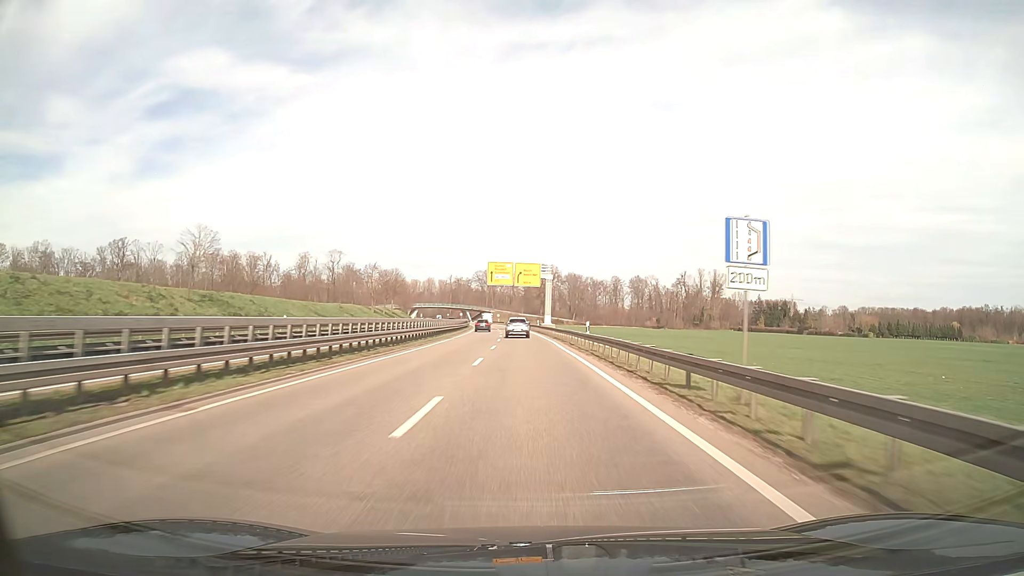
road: trunk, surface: asphalt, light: Day
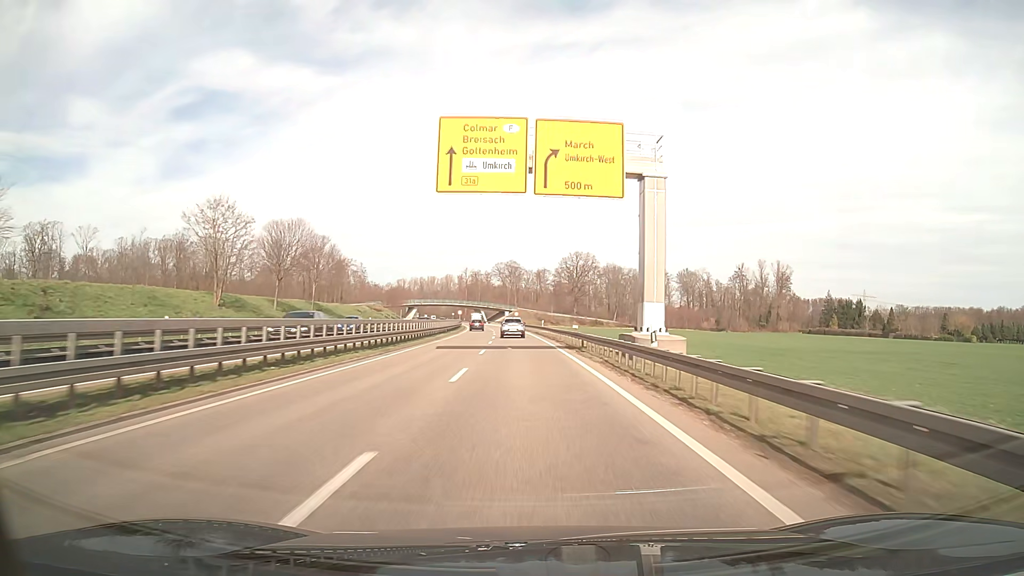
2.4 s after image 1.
(-1.2, +64.5) m; -2°
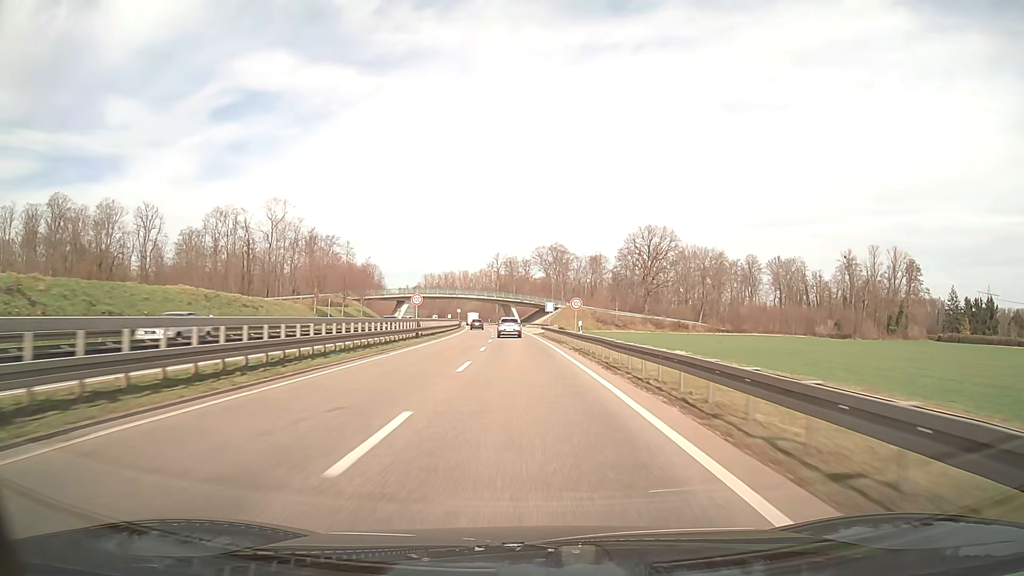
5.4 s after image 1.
(-2.7, +80.2) m; -4°
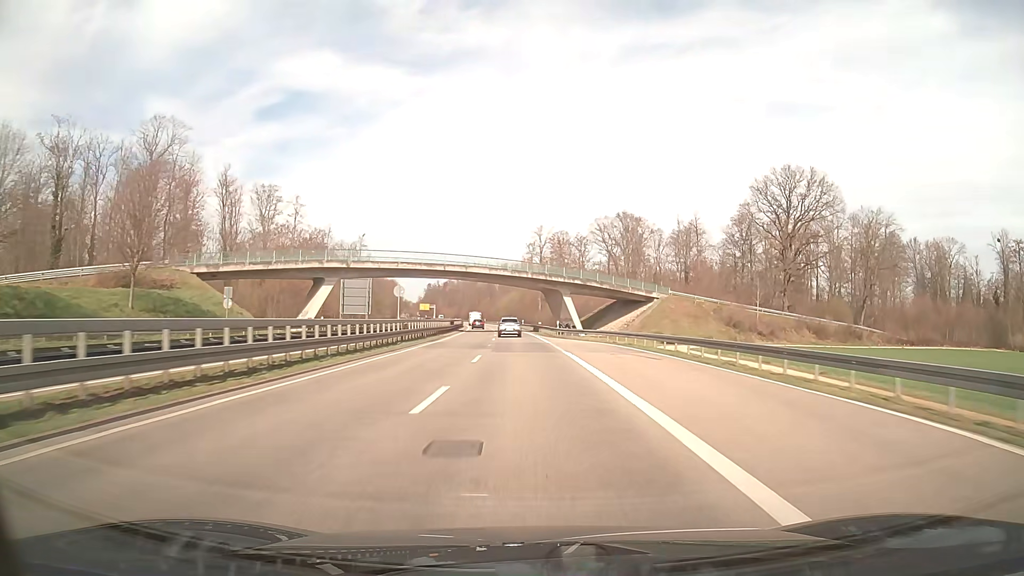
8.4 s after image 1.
(-2.7, +79.3) m; -4°
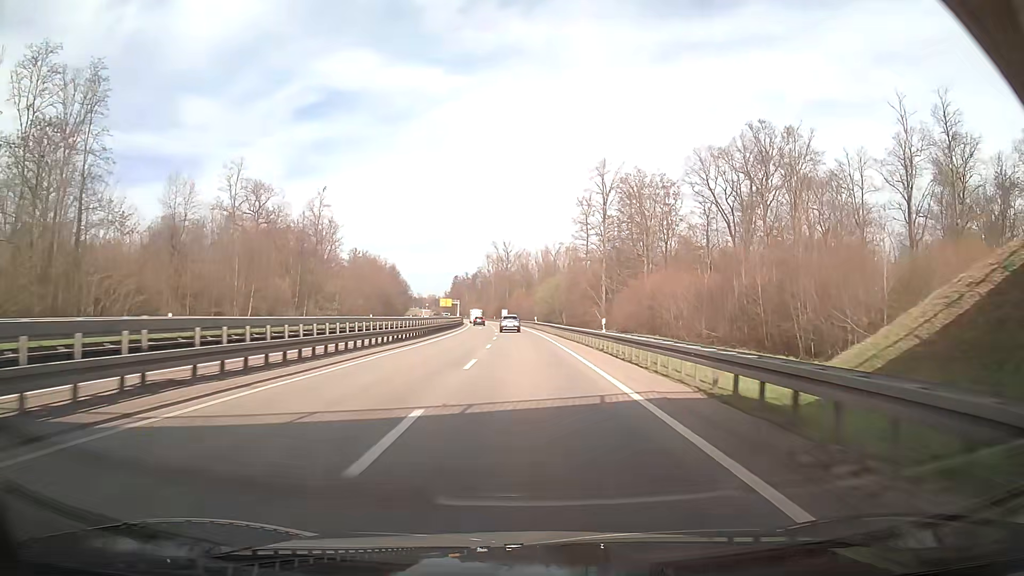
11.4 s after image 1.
(-2.4, +75.1) m; -4°
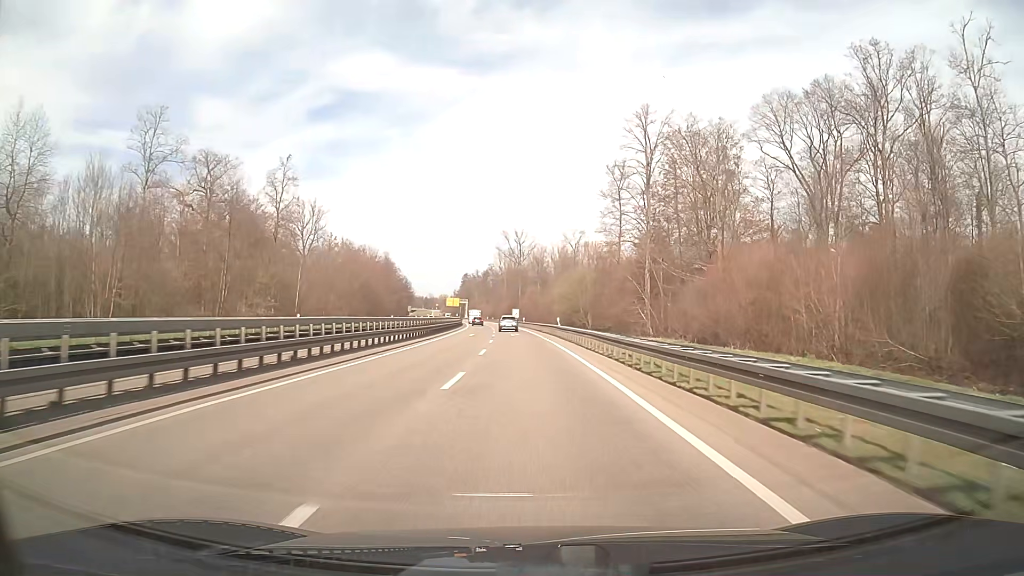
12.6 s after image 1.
(-0.3, +28.6) m; -1°
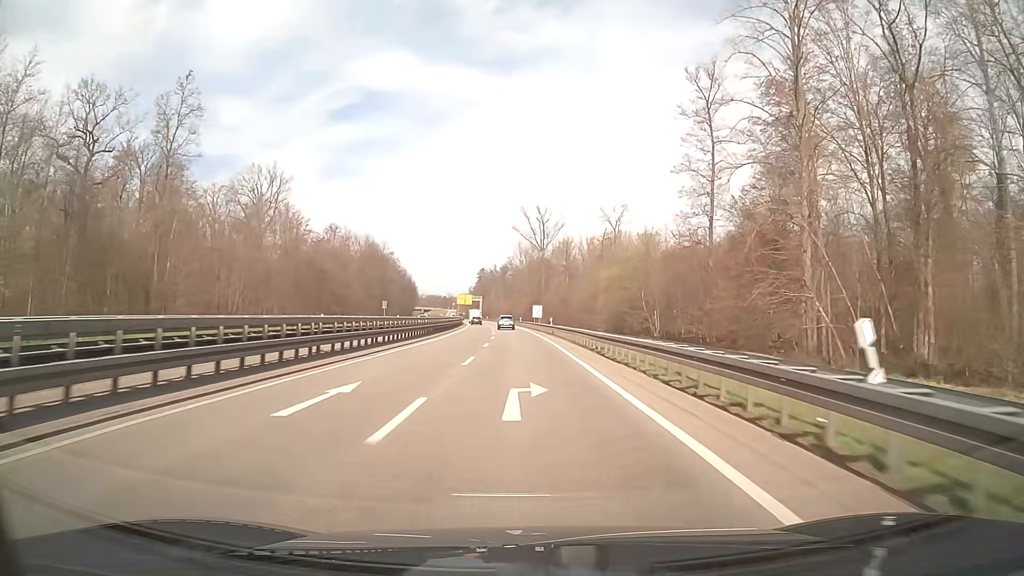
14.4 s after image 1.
(-0.7, +41.3) m; -2°
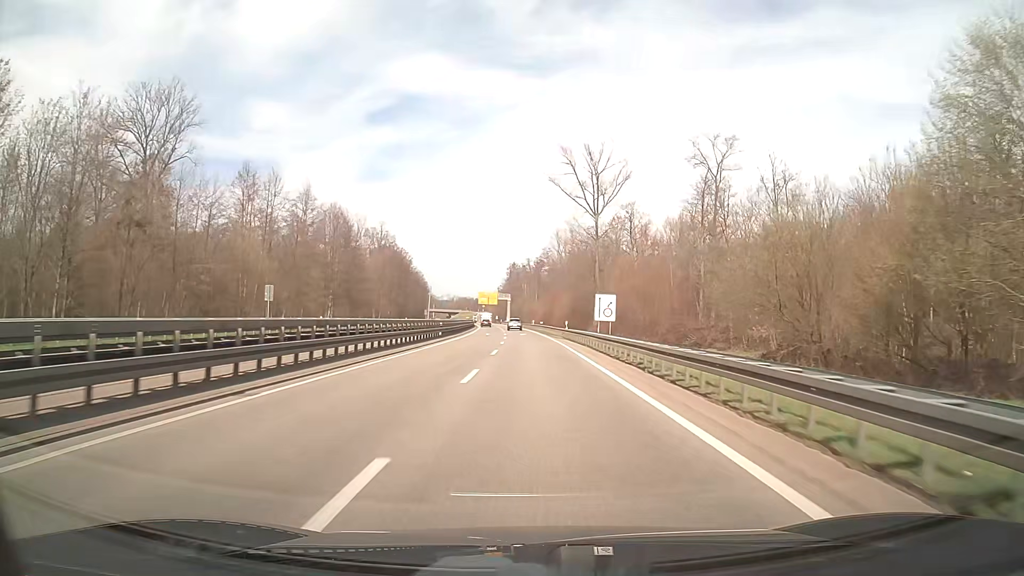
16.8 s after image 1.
(-1.3, +52.1) m; -3°
(0, +10) (0, +20) (0, +30) (0, +40) (0, +50) (-1, +60) (-1, +70) (-1, +80) (-2, +90) (-3, +100) m
